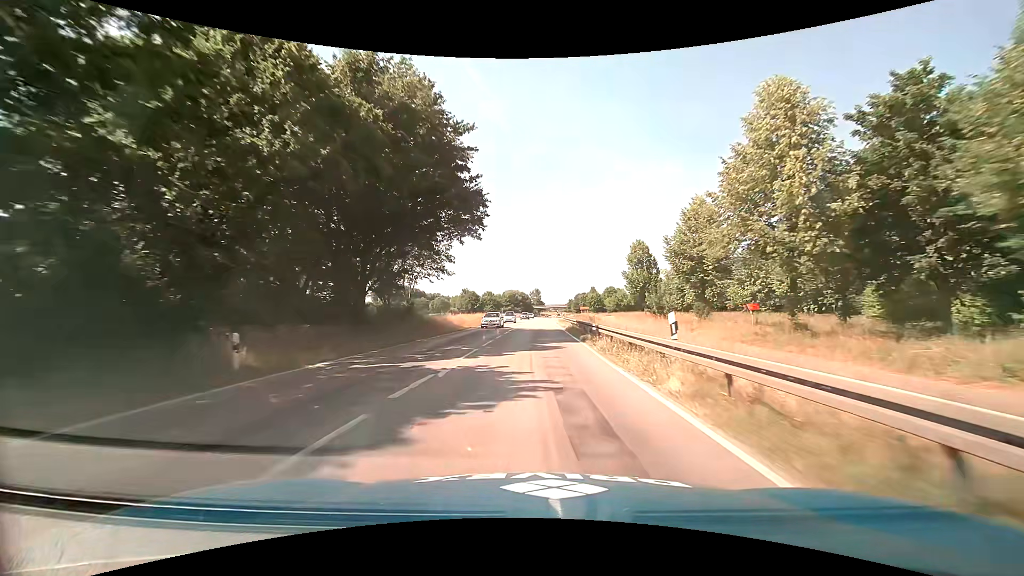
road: primary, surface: asphalt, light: Day
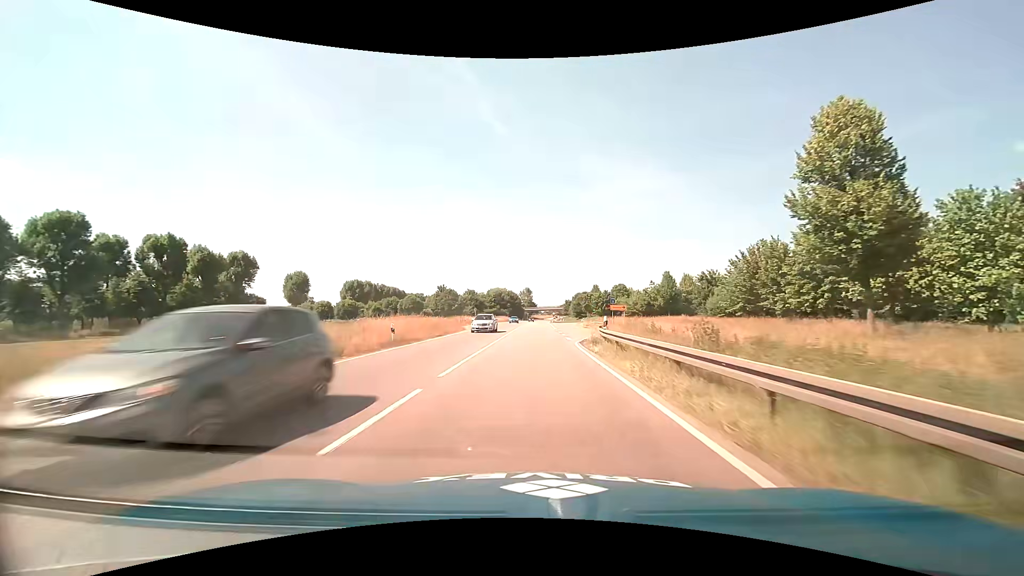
(+0.5, +45.7) m; +1°
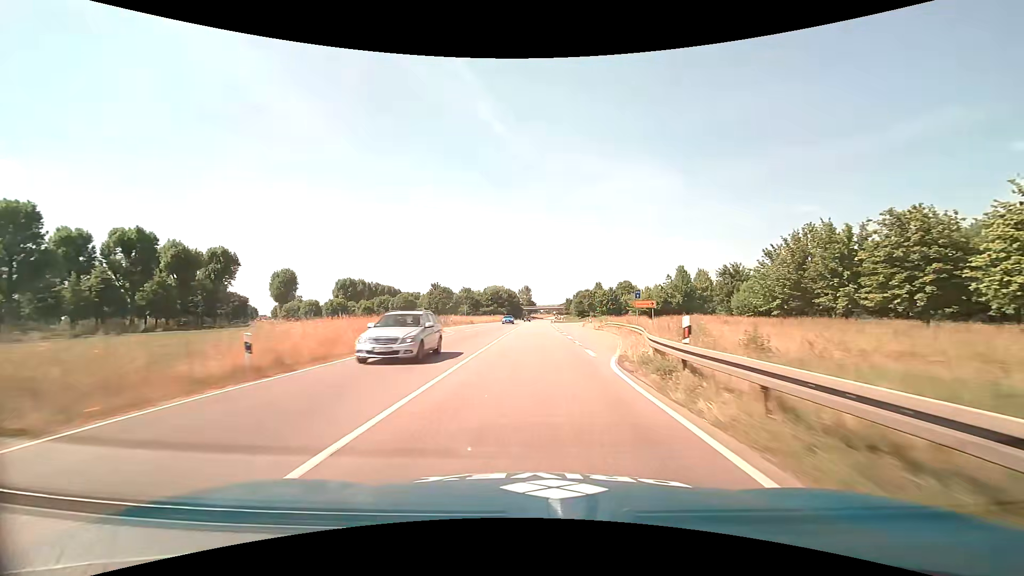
(0.0, +11.8) m; 0°
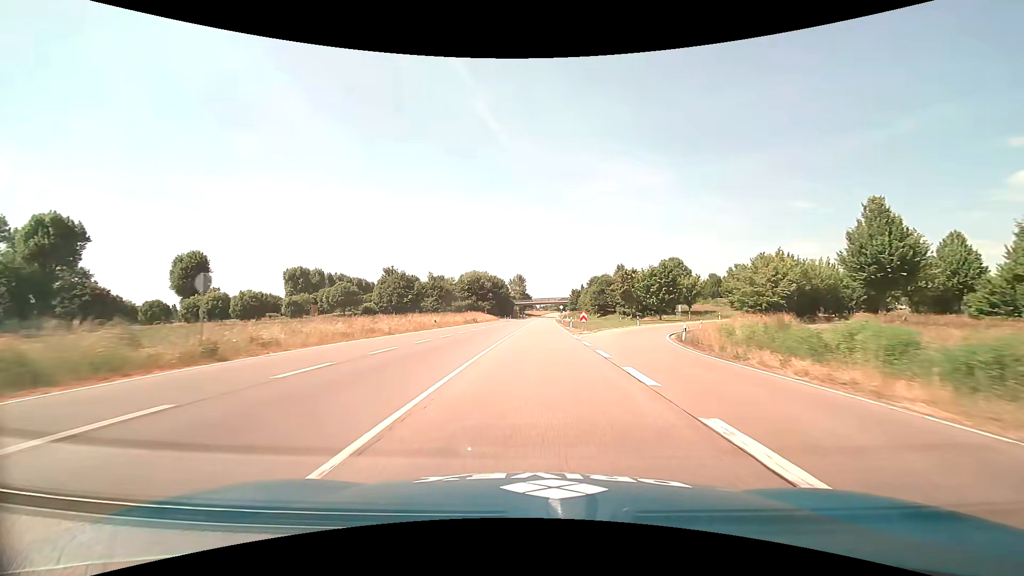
(+0.4, +60.7) m; 0°
(0, +10) (0, +20) (0, +30) (0, +40) (0, +50) (+1, +60) (+1, +70) (+2, +80) (+2, +90) (+2, +100) m
